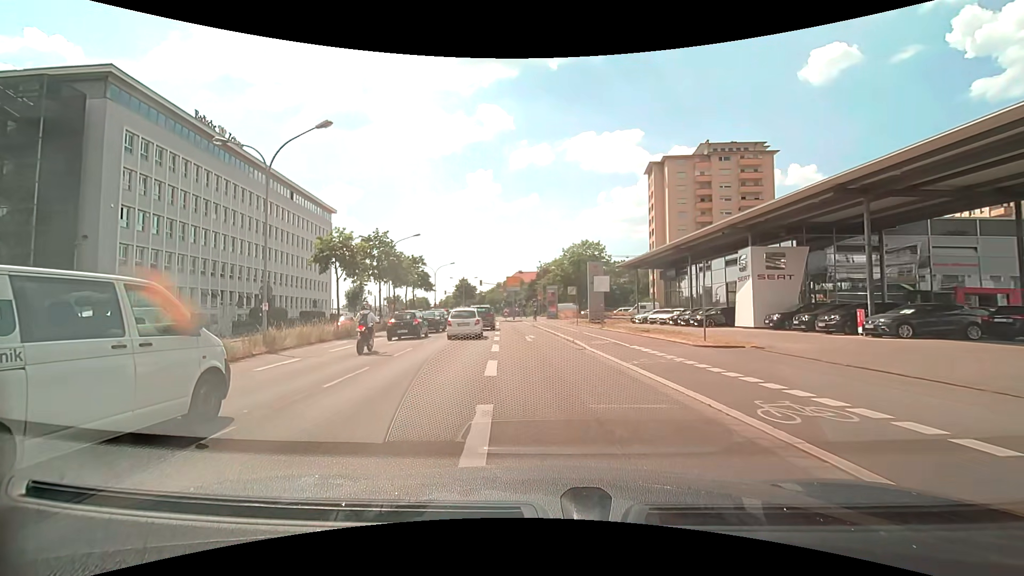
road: primary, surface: asphalt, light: Day
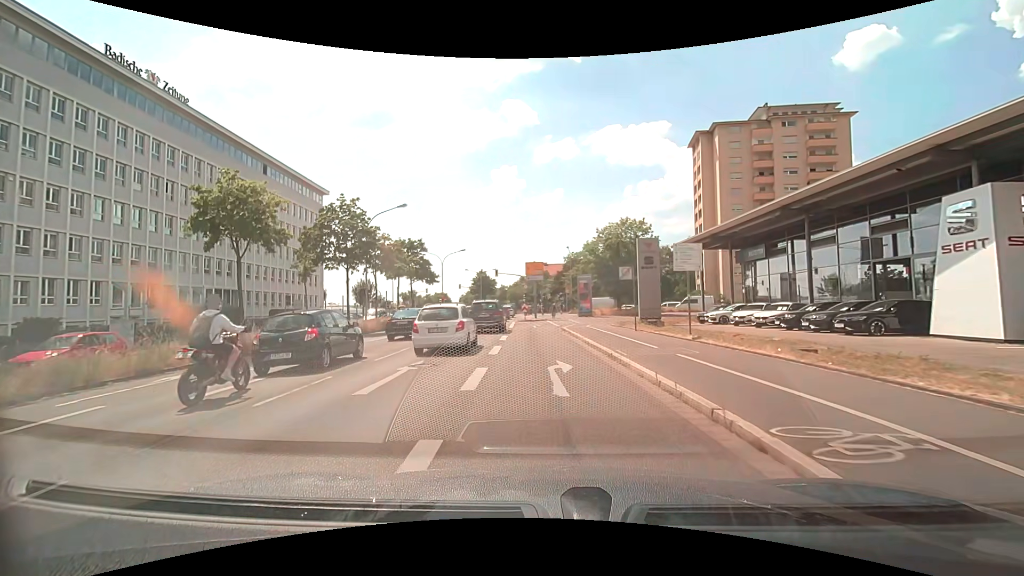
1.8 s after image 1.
(-0.4, +14.4) m; -3°
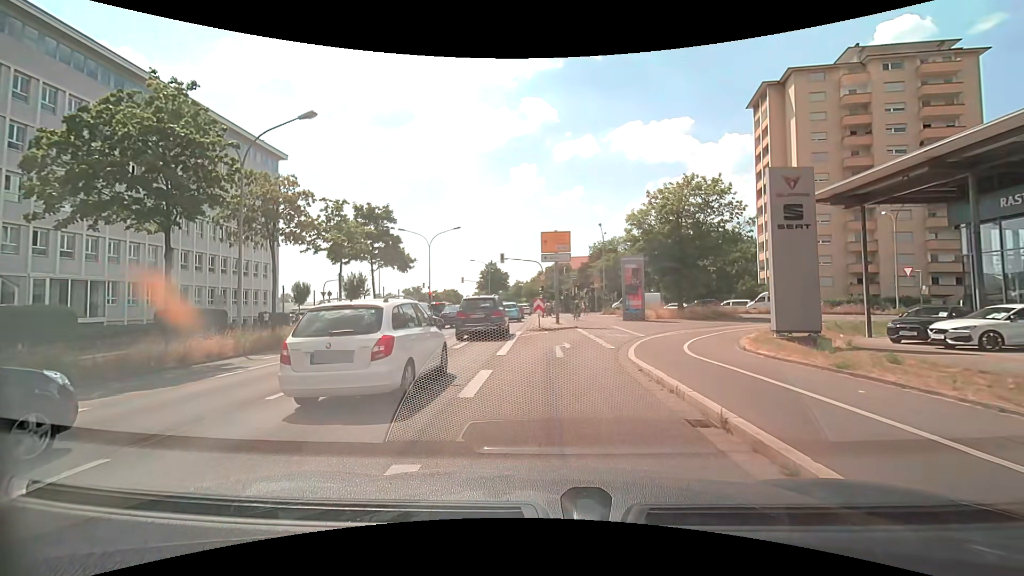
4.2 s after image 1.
(-0.6, +18.9) m; -3°
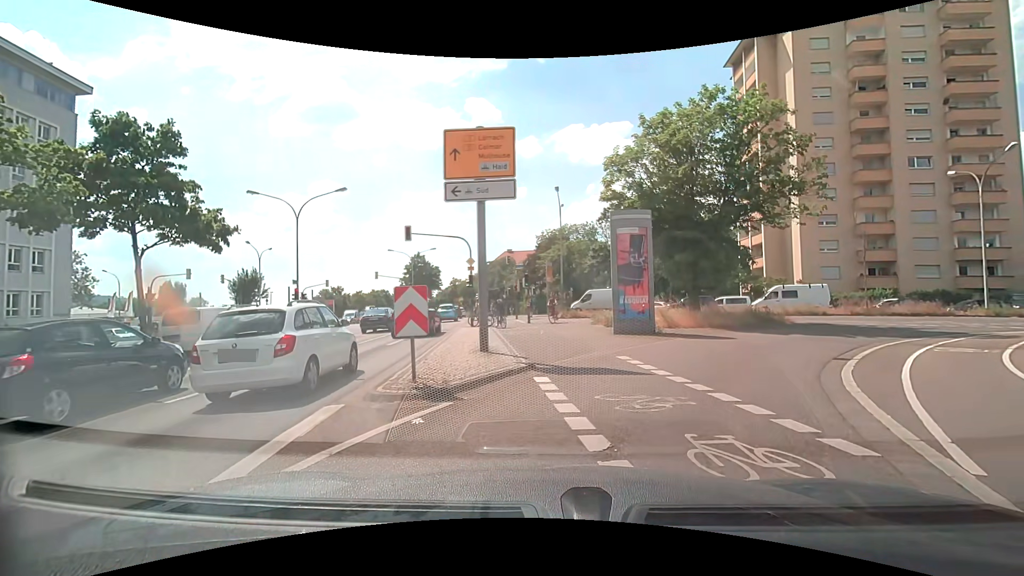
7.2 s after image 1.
(+0.7, +16.9) m; +6°
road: secondary_link
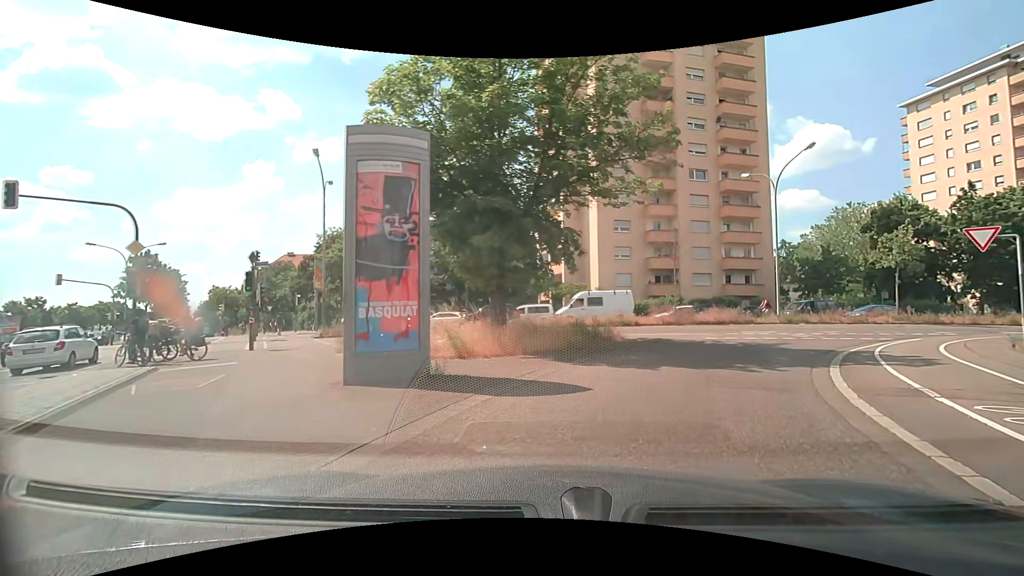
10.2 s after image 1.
(+1.9, +9.9) m; +24°
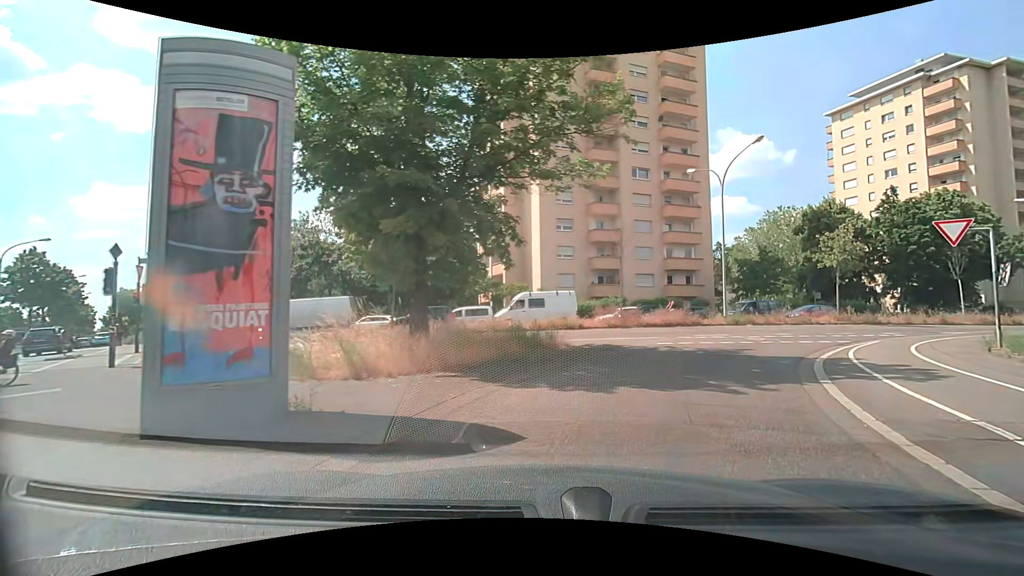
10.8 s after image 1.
(+0.1, +2.8) m; +6°
